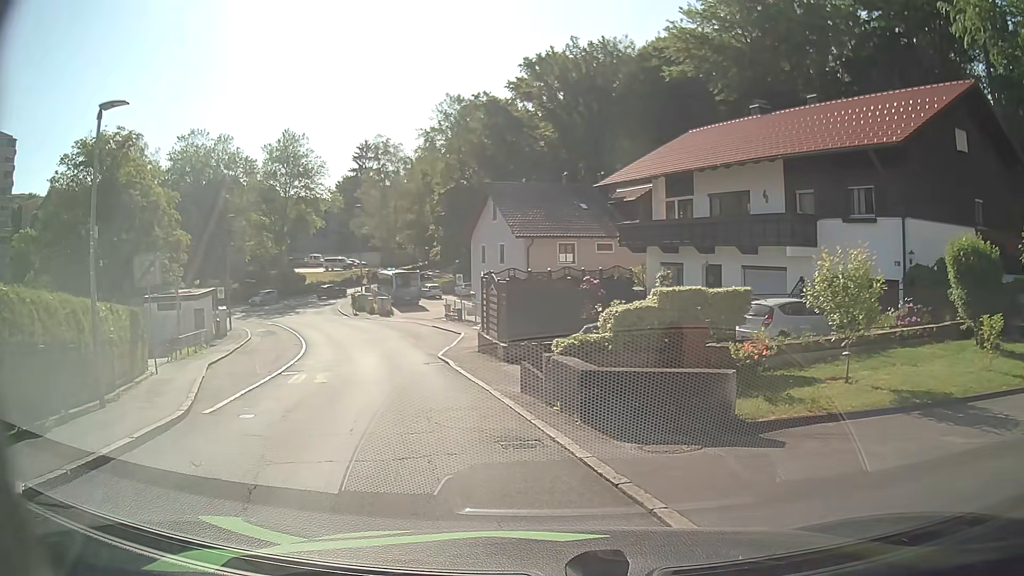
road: residential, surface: asphalt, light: Day
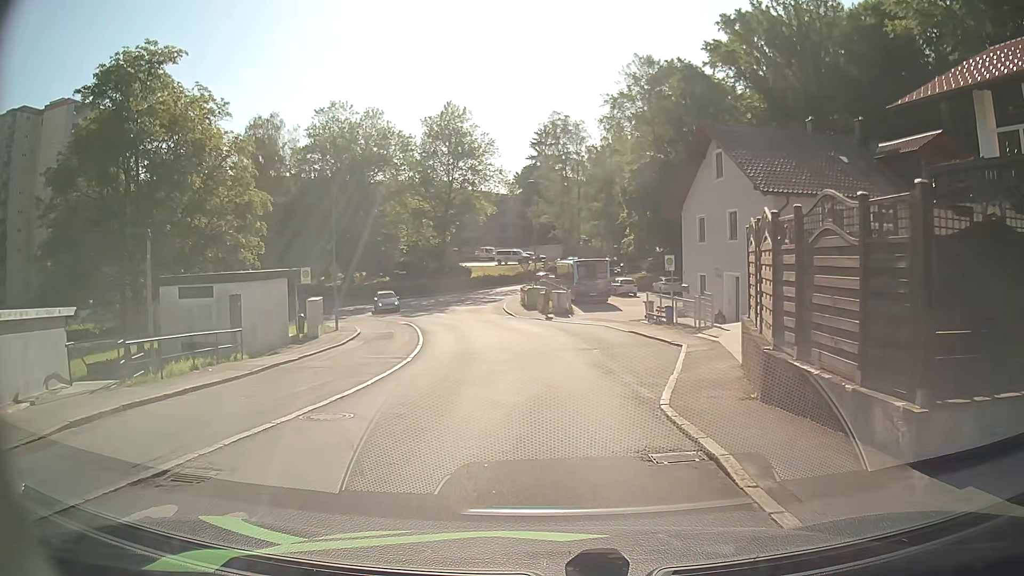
(-2.3, +14.4) m; -16°
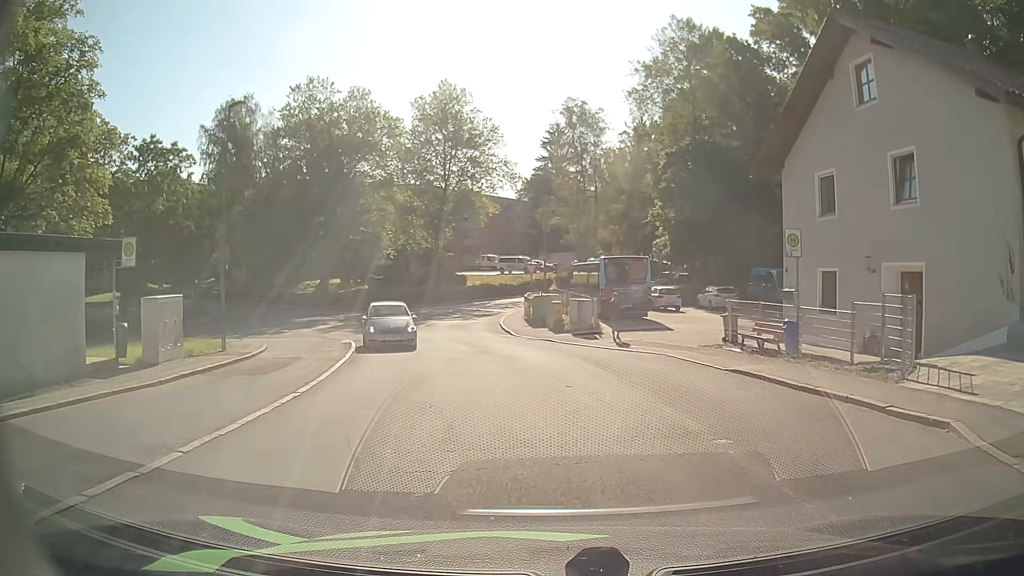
(-0.2, +14.0) m; 0°
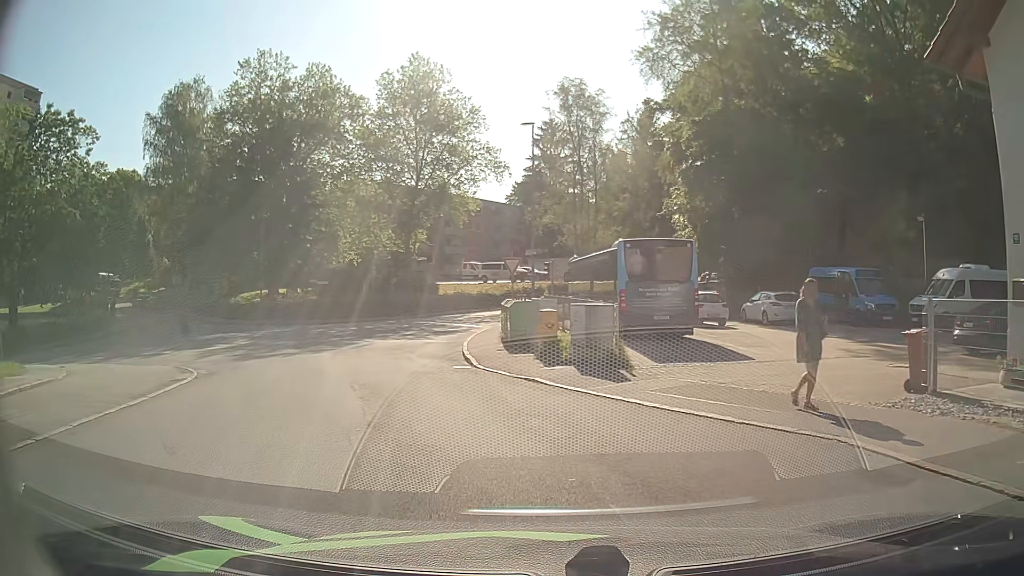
(+0.2, +12.3) m; 0°
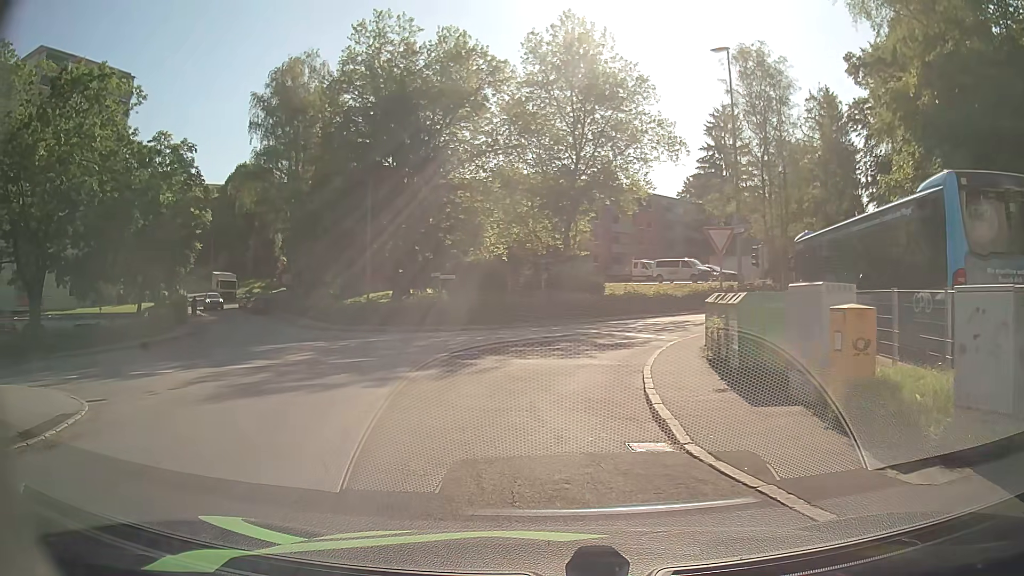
(-1.1, +10.6) m; -14°
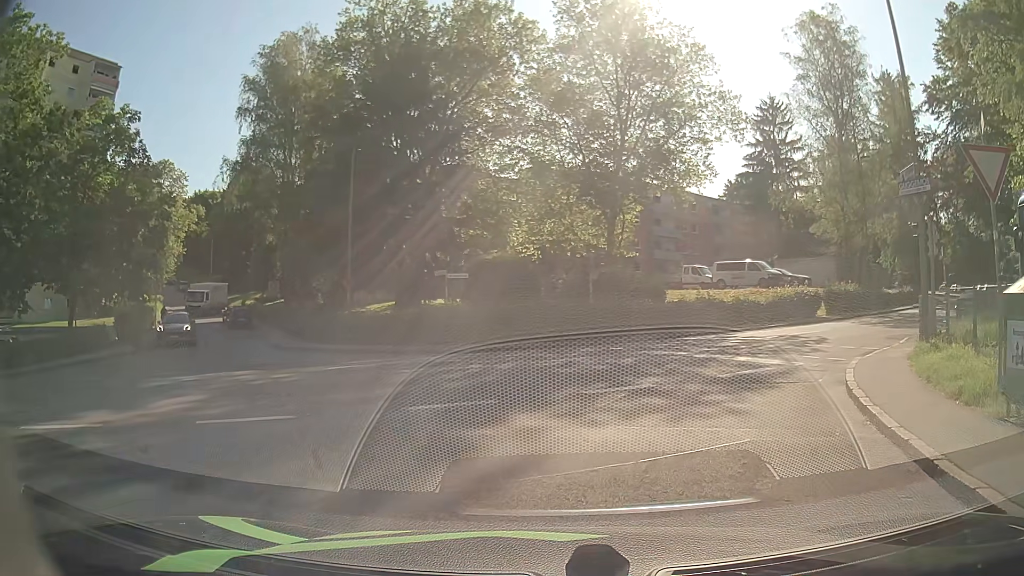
(-0.7, +9.7) m; -3°
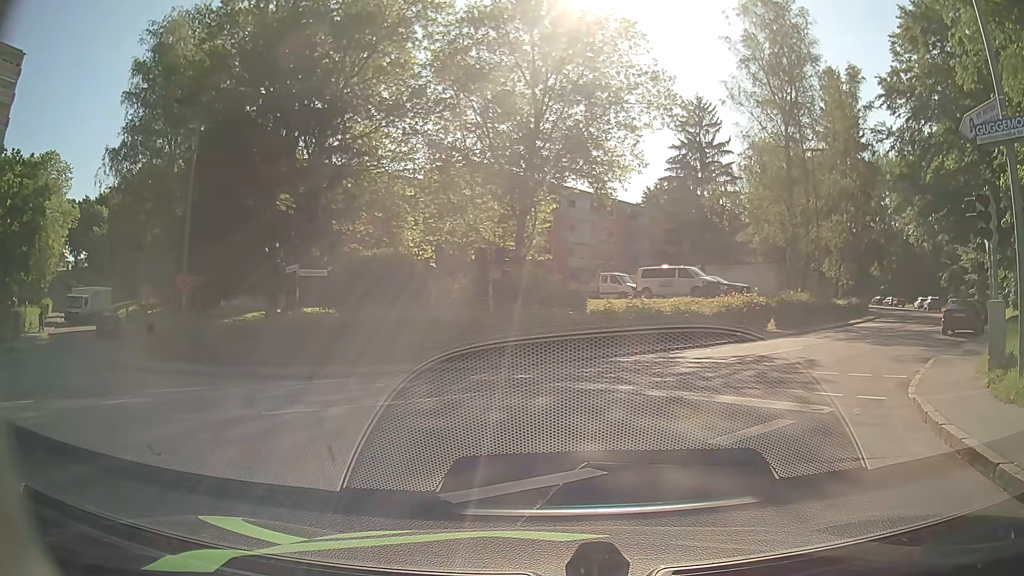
(+0.5, +5.9) m; +6°
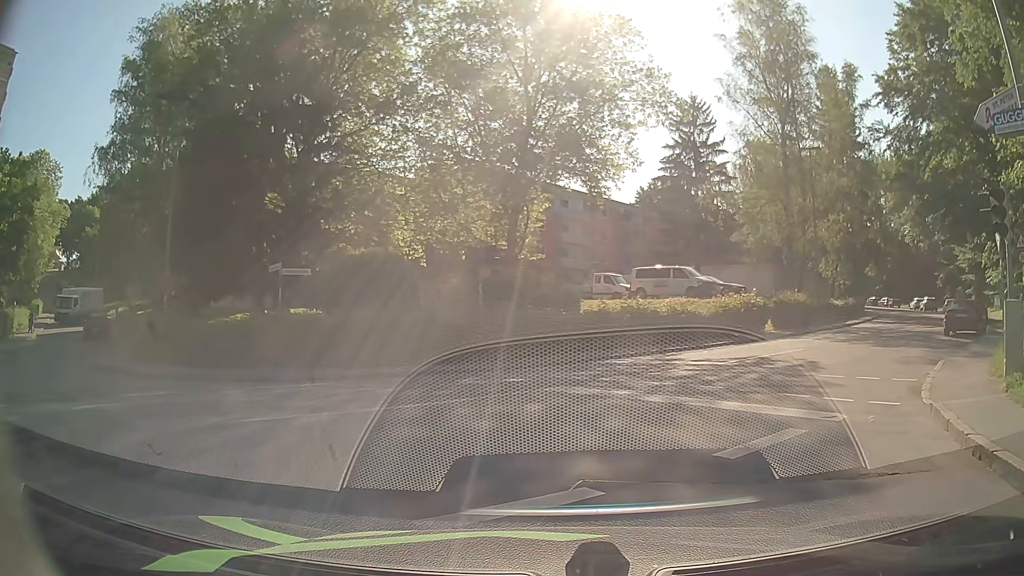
(0.0, +0.7) m; 0°
